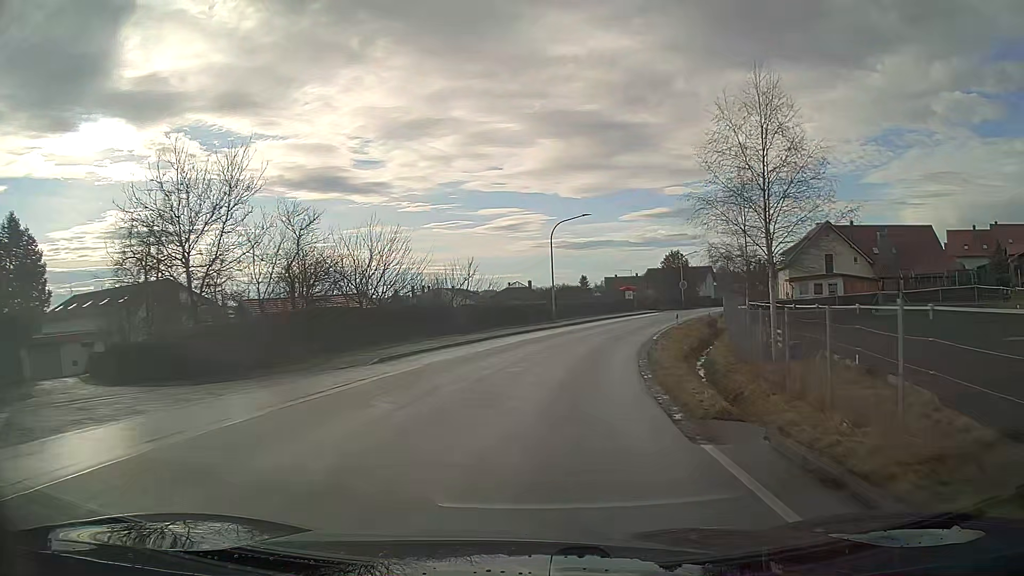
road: secondary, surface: asphalt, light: Day
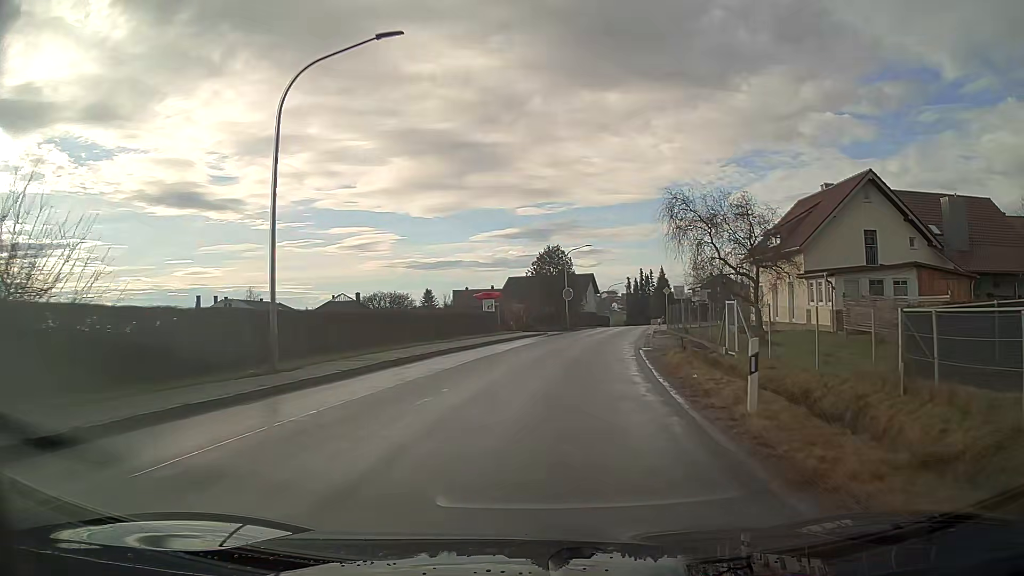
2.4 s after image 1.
(+3.4, +31.3) m; +13°
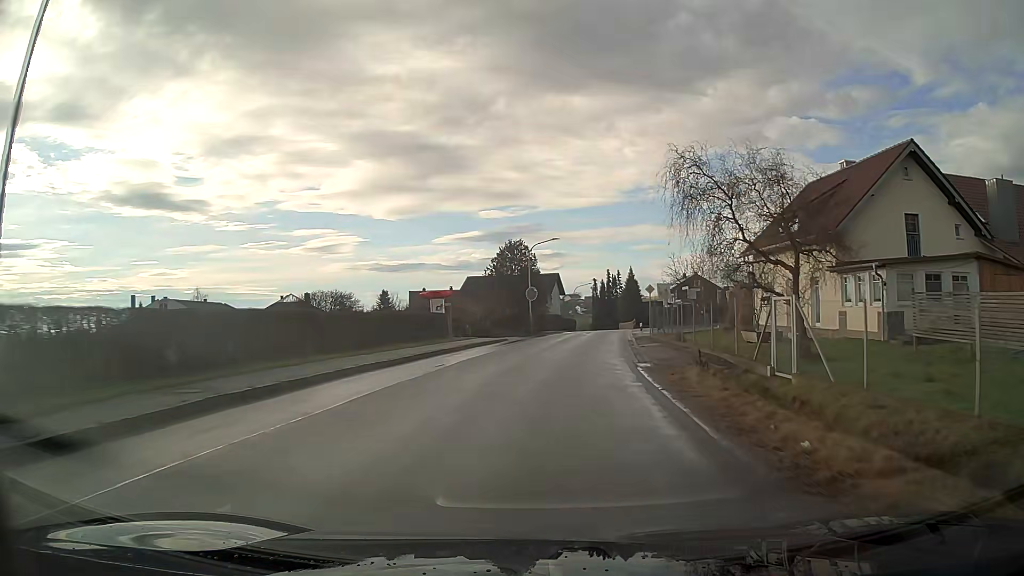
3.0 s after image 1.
(+0.2, +7.8) m; +3°
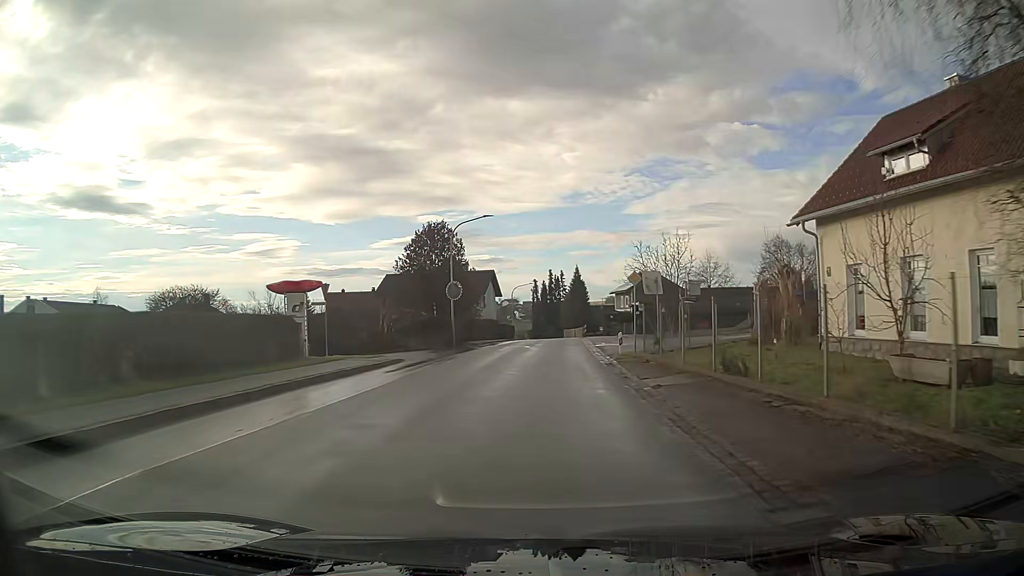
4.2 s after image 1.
(+0.7, +15.3) m; +4°
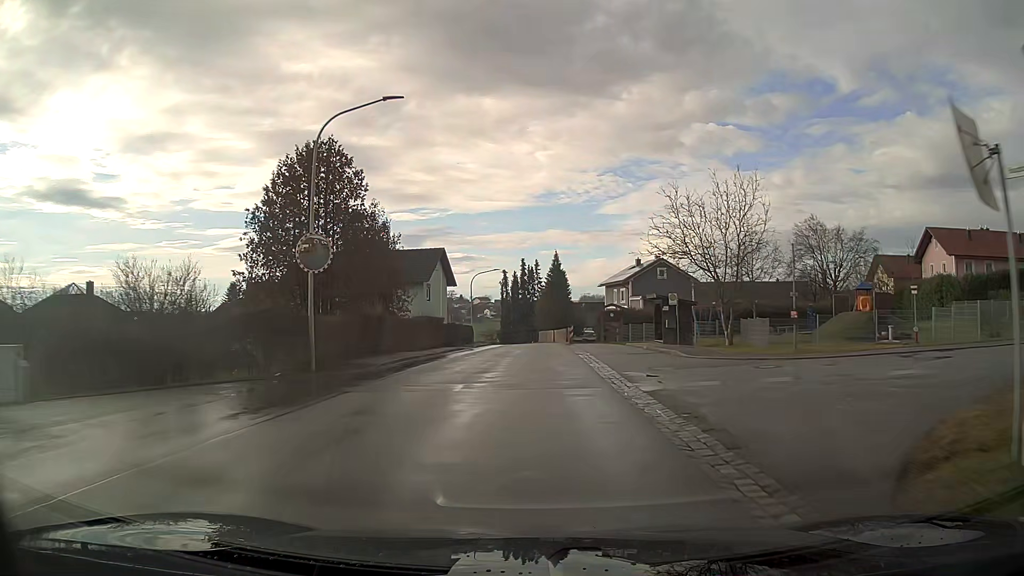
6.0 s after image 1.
(+0.5, +22.5) m; +2°
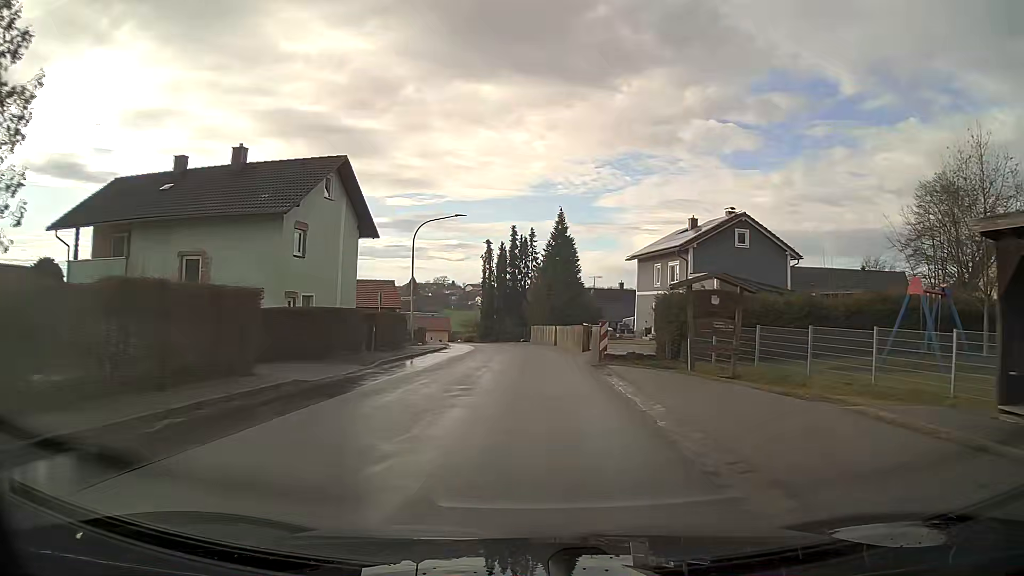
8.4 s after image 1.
(+0.2, +29.3) m; 0°
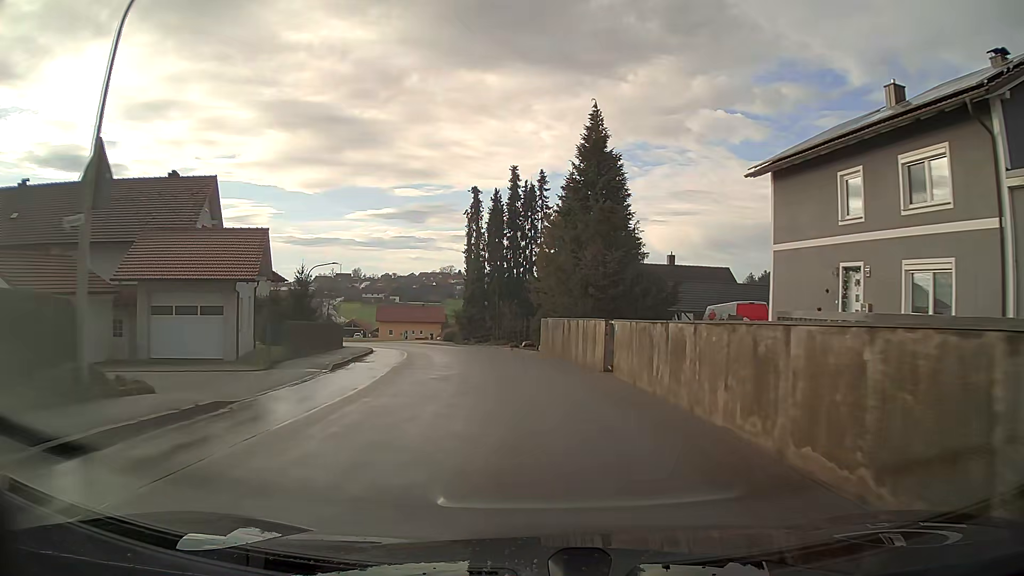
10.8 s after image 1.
(-0.2, +28.9) m; -1°
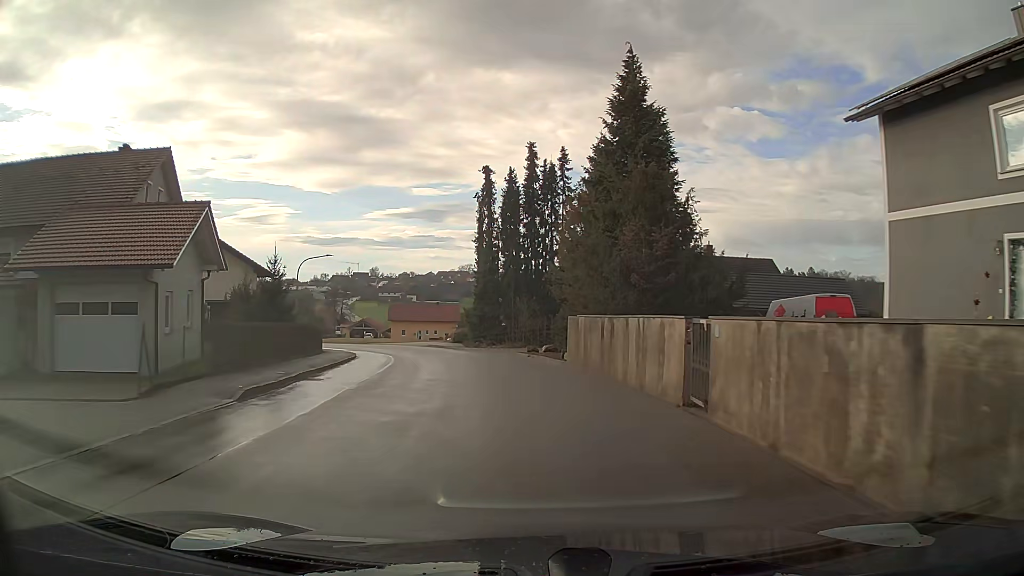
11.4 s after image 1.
(-0.1, +7.2) m; -2°
(0, +10) (-1, +20) (-3, +30) (-6, +39) (-10, +49) (-14, +57) (-19, +66) (-24, +75) (-29, +84) (-33, +93) m
